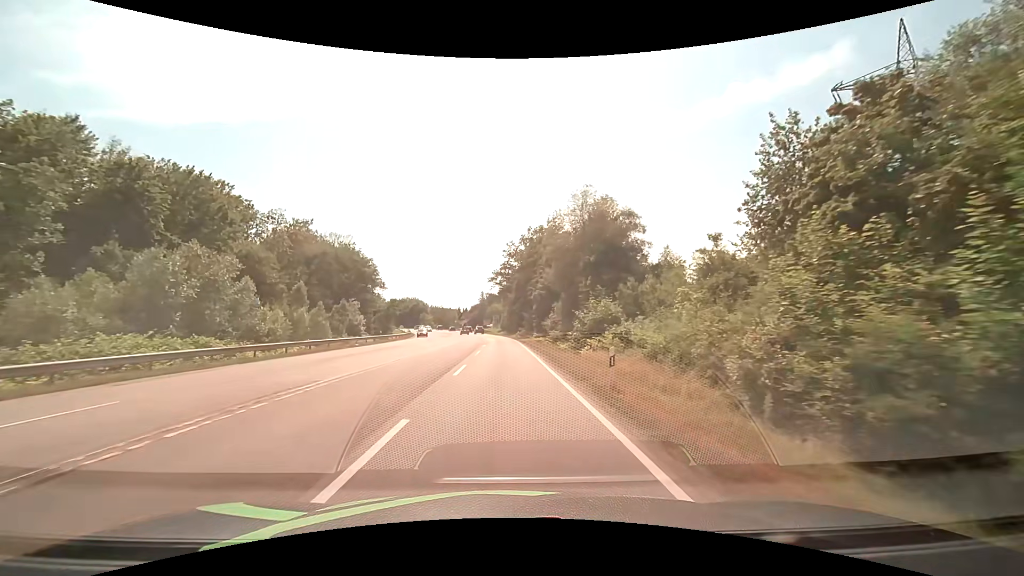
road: secondary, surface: asphalt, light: Day
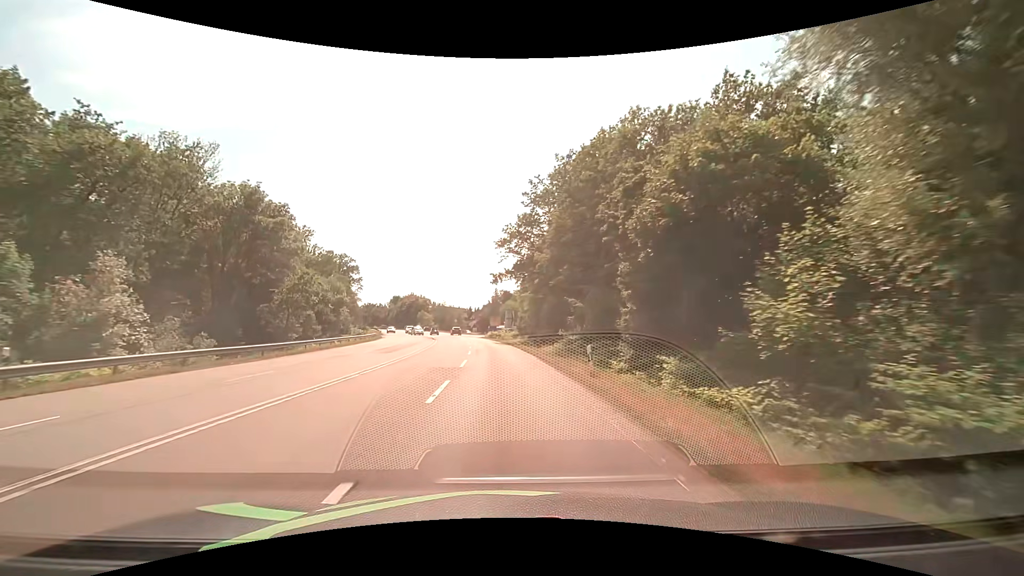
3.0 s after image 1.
(-0.6, +45.5) m; -2°
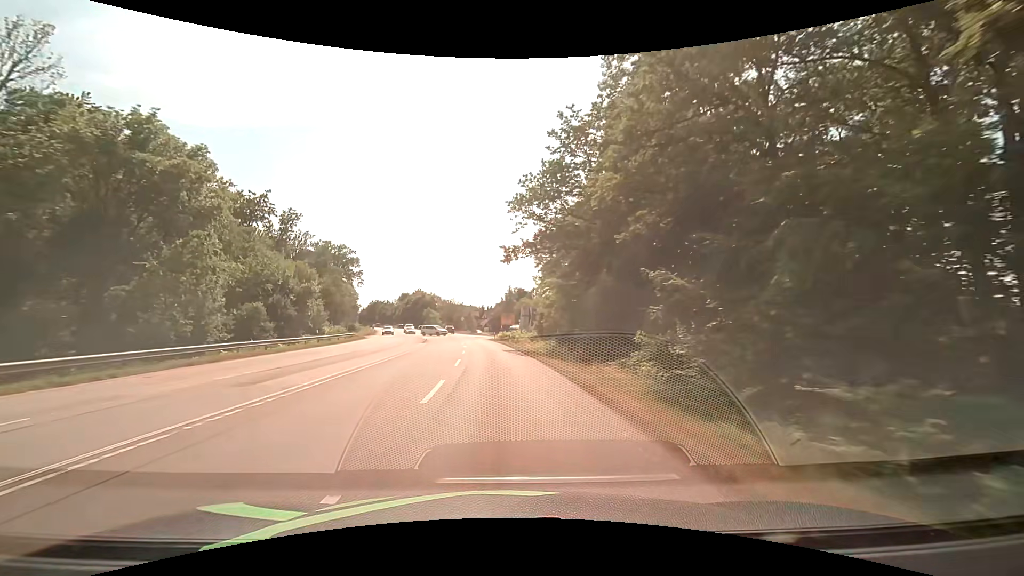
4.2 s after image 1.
(-0.2, +18.2) m; -1°
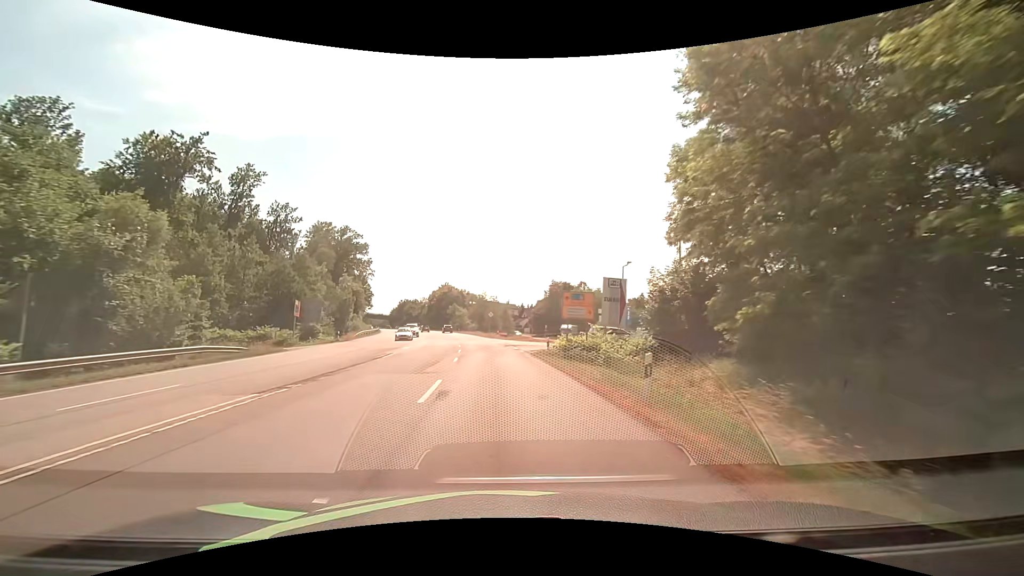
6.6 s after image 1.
(-1.6, +36.5) m; -4°
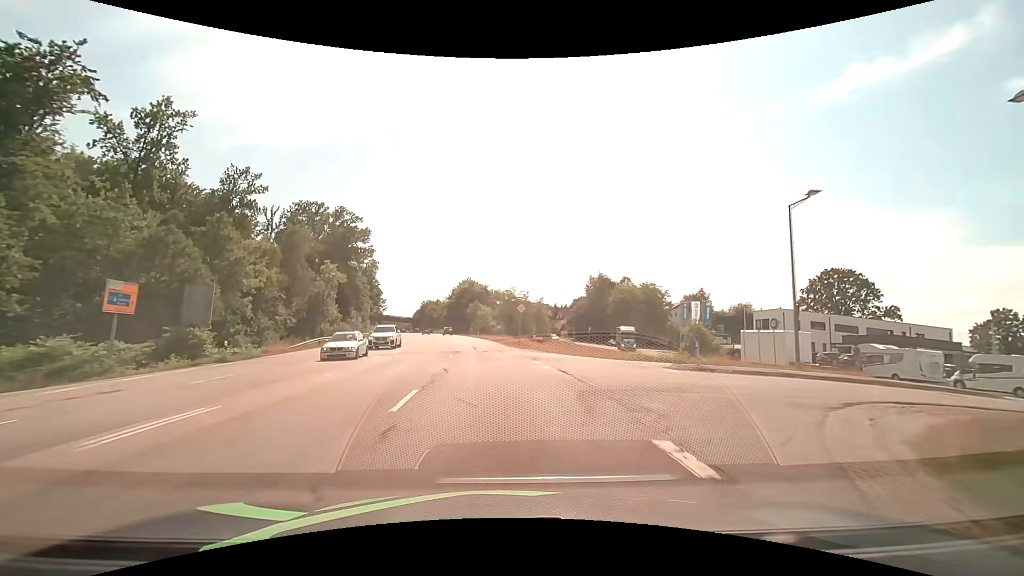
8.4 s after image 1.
(-1.1, +27.5) m; -4°
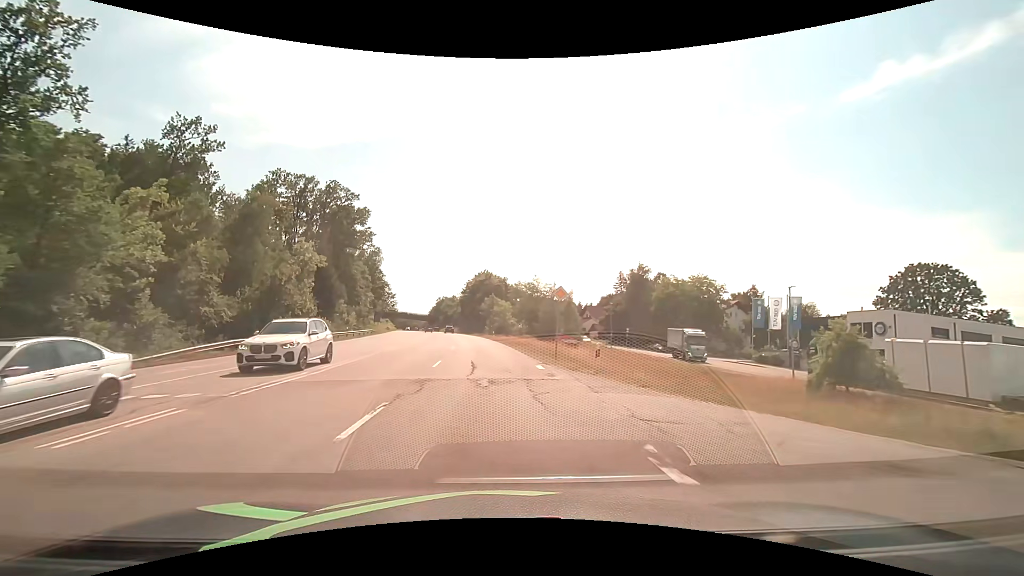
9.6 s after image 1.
(-0.3, +18.3) m; -2°
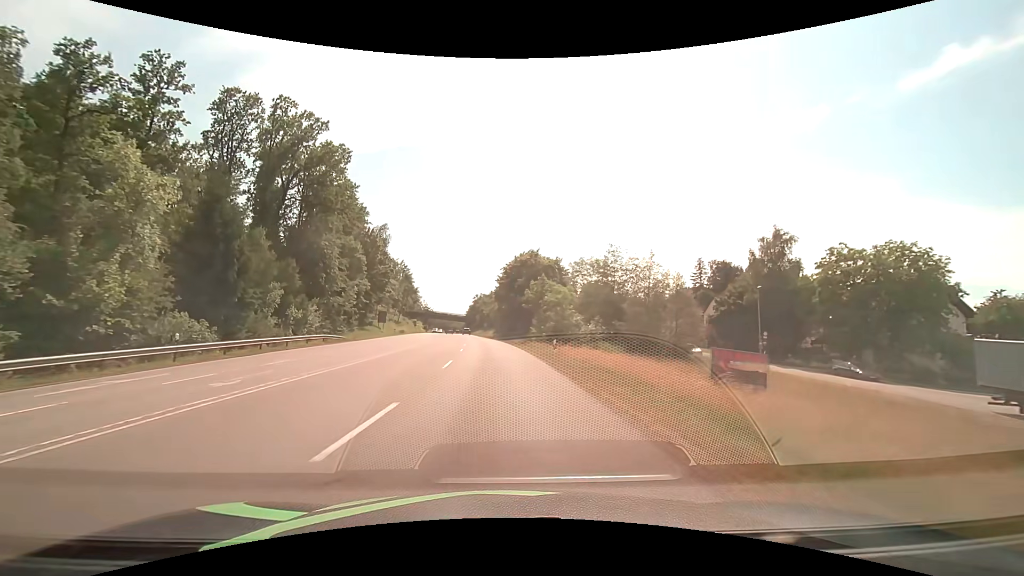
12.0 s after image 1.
(-1.7, +36.5) m; -5°
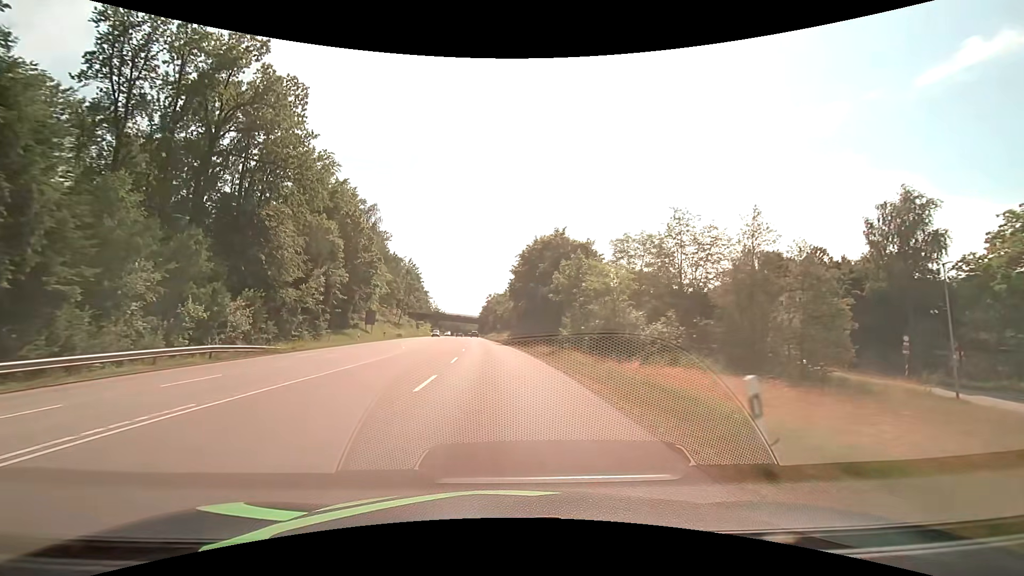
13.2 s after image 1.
(-0.2, +18.3) m; -1°
(0, +10) (0, +20) (-1, +30) (-1, +40) (-2, +50) (-3, +60) (-4, +70) (-5, +80) (-5, +90) (-6, +100) m
